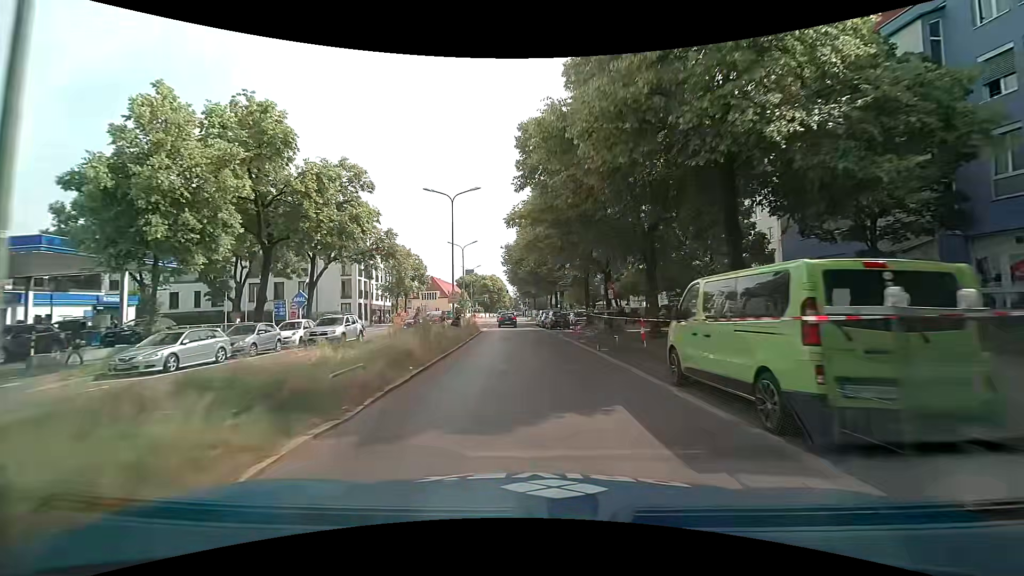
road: secondary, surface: asphalt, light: Day
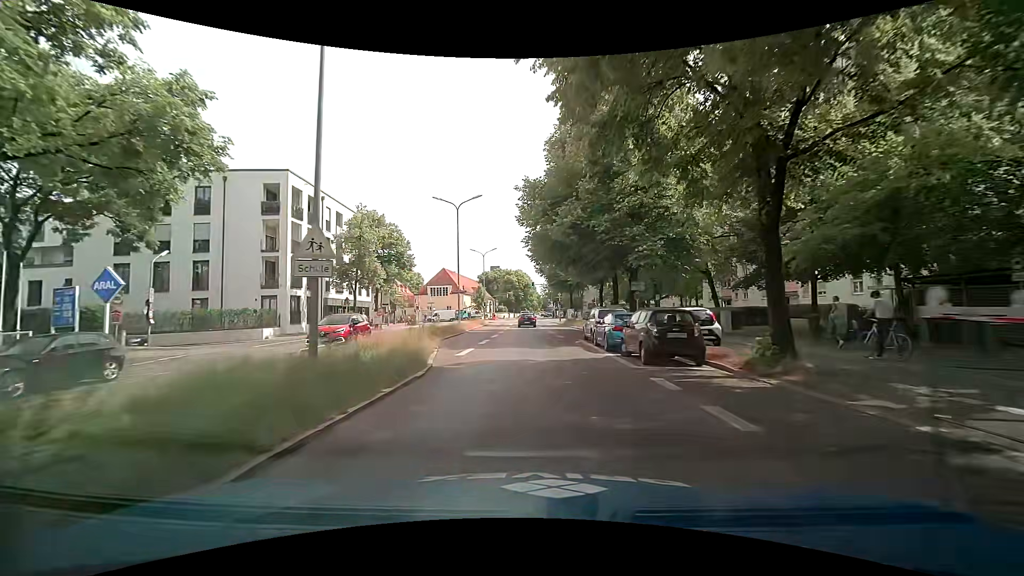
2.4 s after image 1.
(-0.8, +26.1) m; -4°
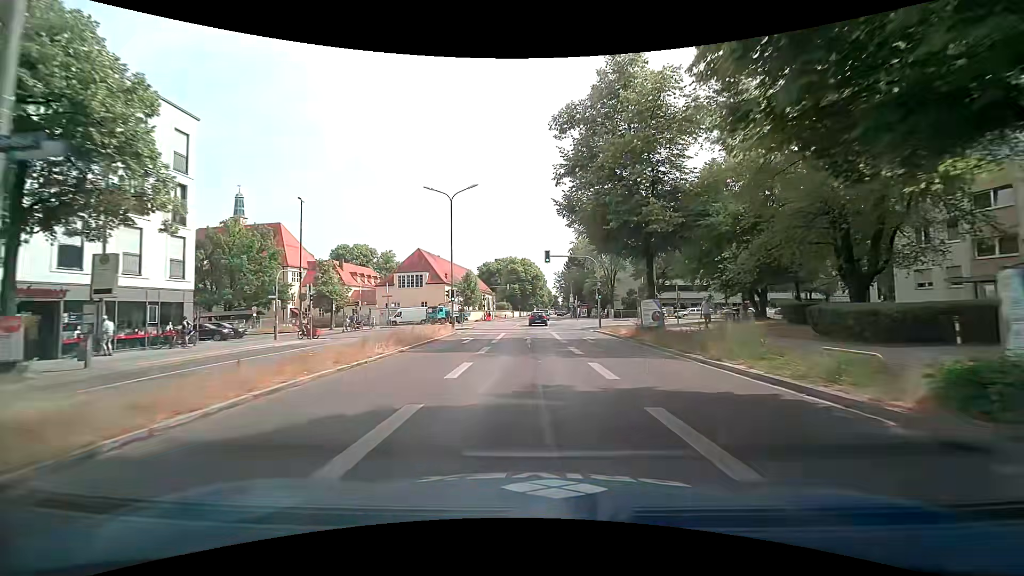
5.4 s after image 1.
(-0.4, +36.1) m; -2°
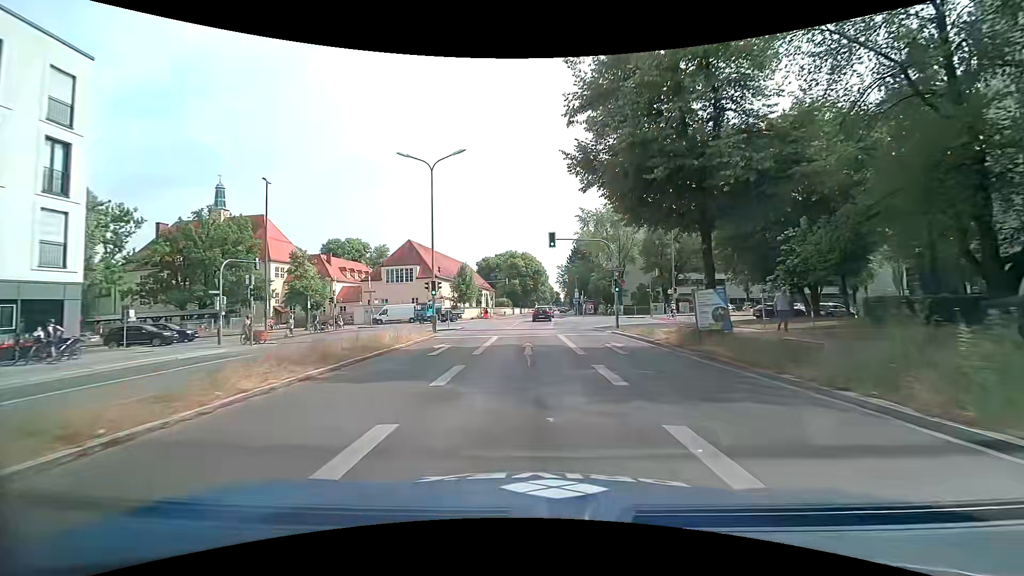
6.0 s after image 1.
(+0.1, +7.5) m; 0°
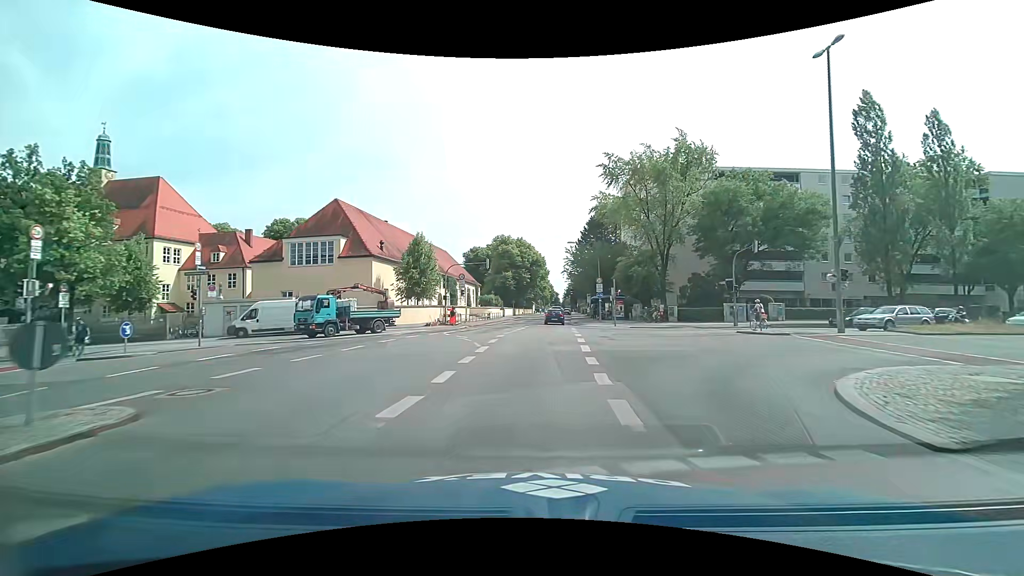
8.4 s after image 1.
(+0.3, +29.2) m; +1°
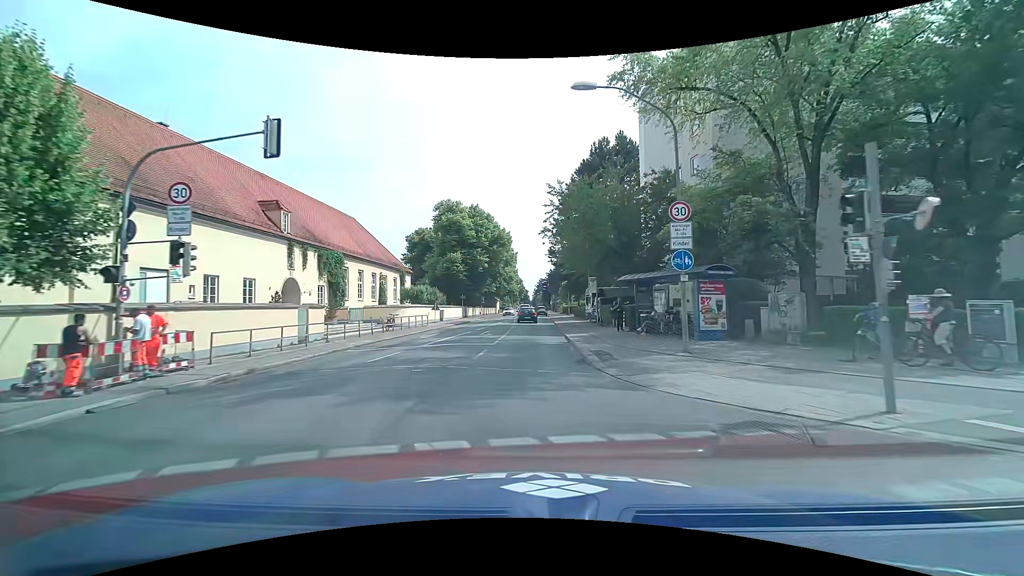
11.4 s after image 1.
(+1.1, +34.8) m; +3°
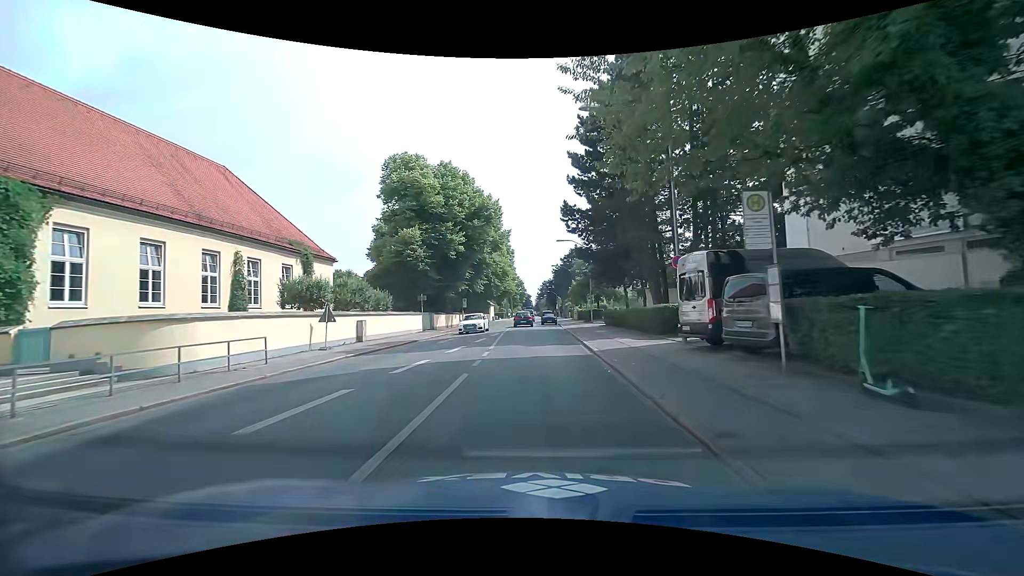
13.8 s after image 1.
(+0.1, +25.8) m; 0°
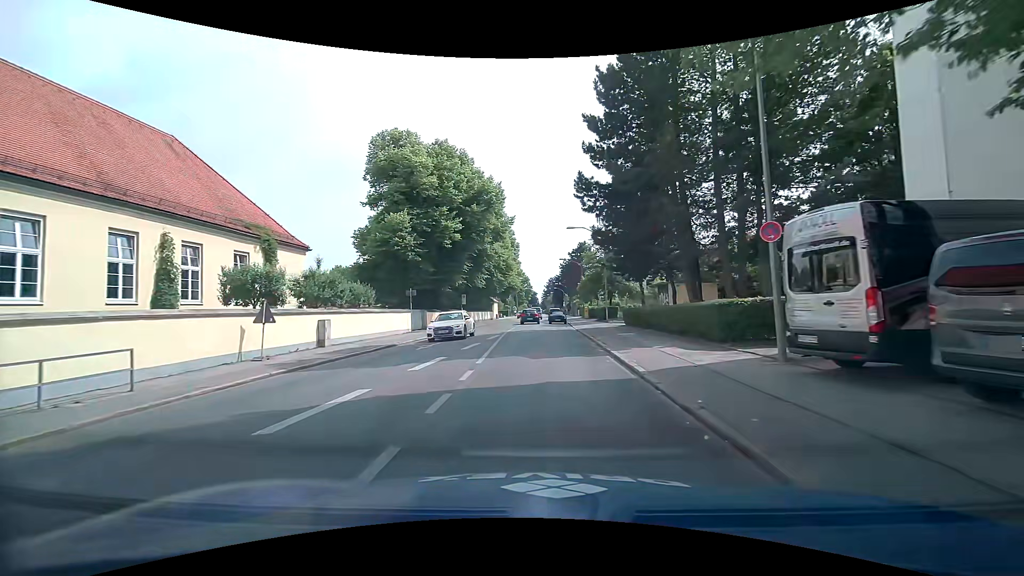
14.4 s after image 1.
(-0.1, +5.9) m; -1°
(0, +10) (0, +20) (0, +30) (0, +40) (0, +50) (0, +60) (0, +70) (+1, +80) (+1, +90) (+2, +100) m
